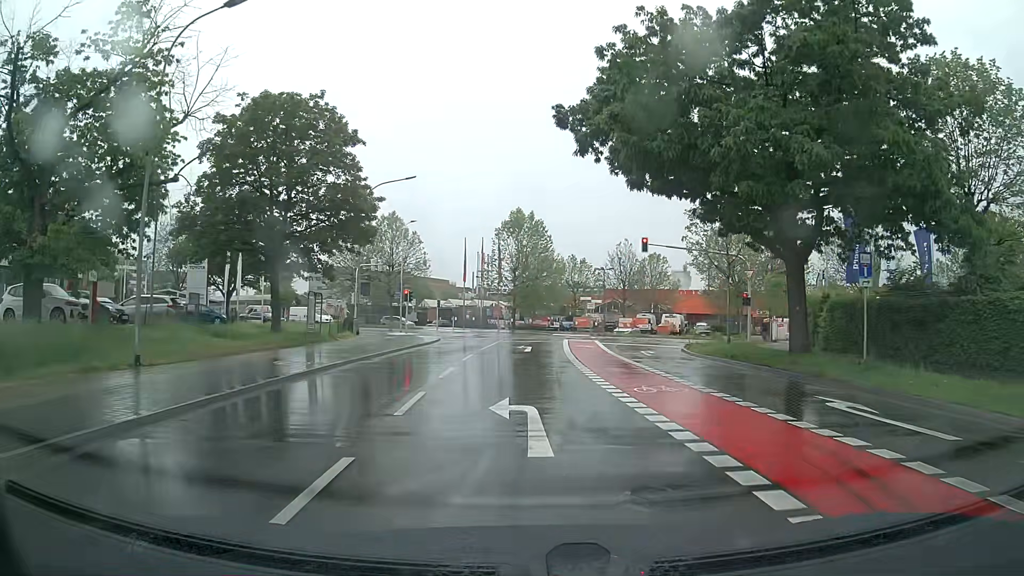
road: unclassified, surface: asphalt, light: Day
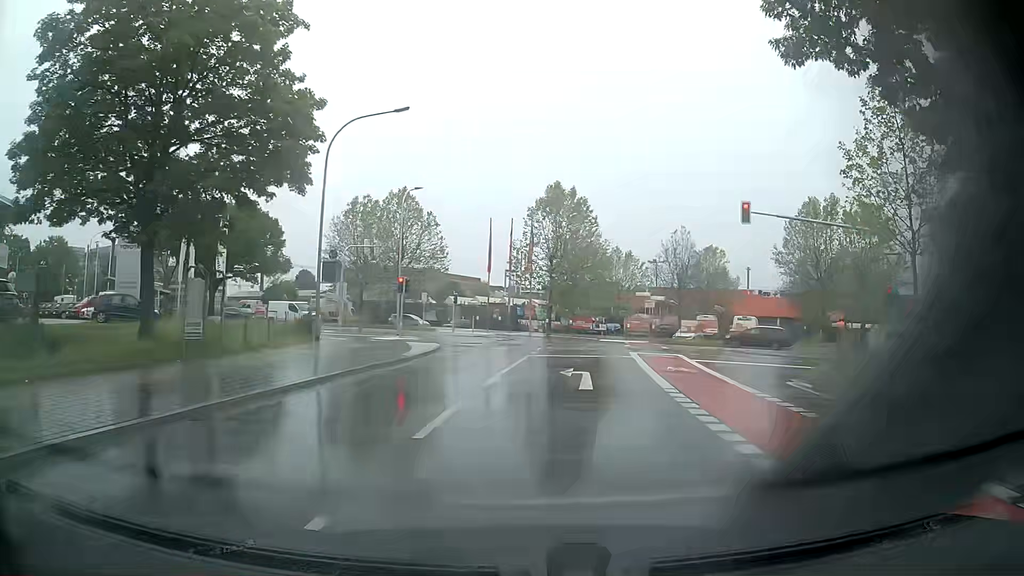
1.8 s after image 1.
(-0.7, +13.9) m; -3°
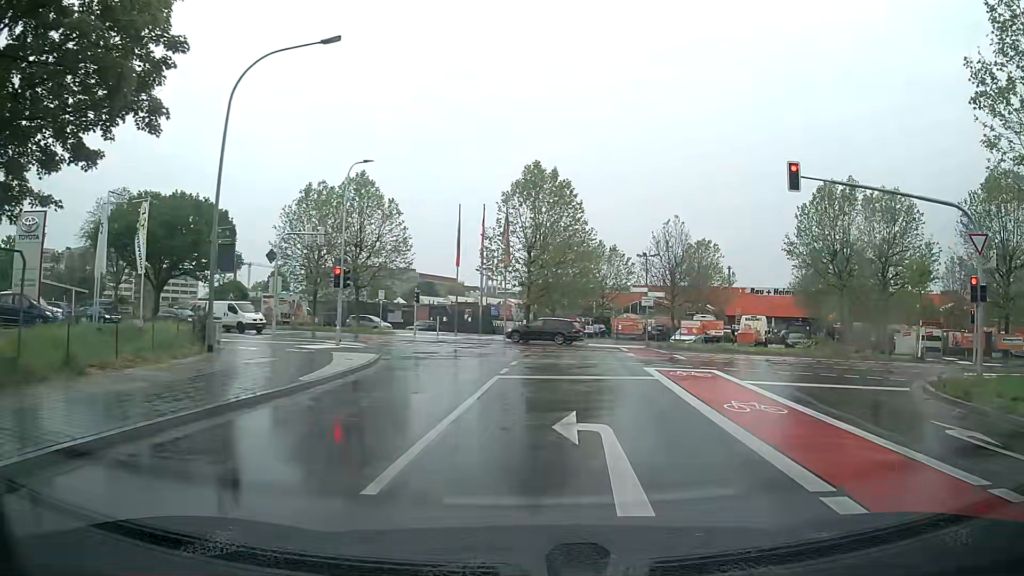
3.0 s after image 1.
(0.0, +7.7) m; 0°
